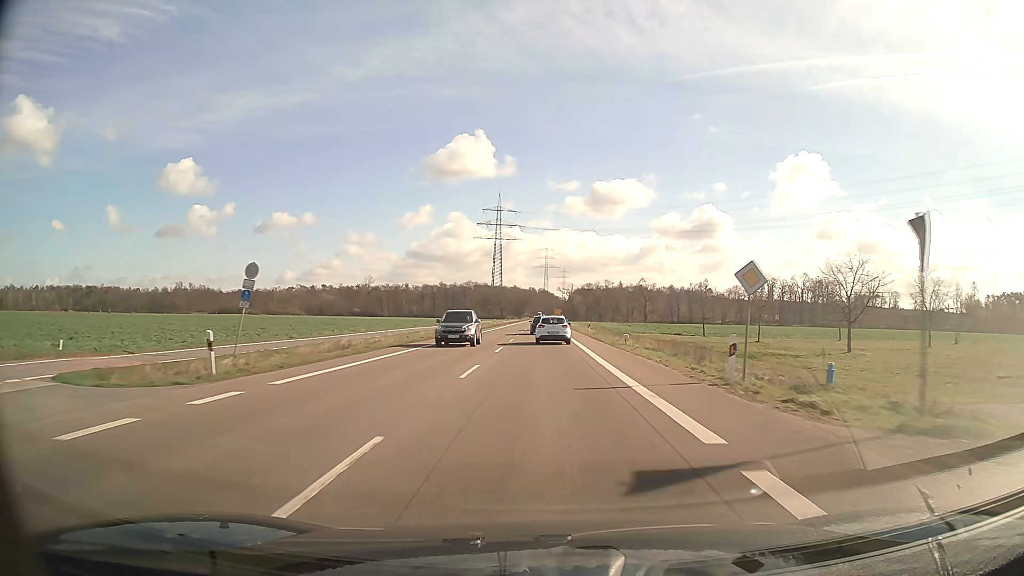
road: secondary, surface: asphalt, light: Day
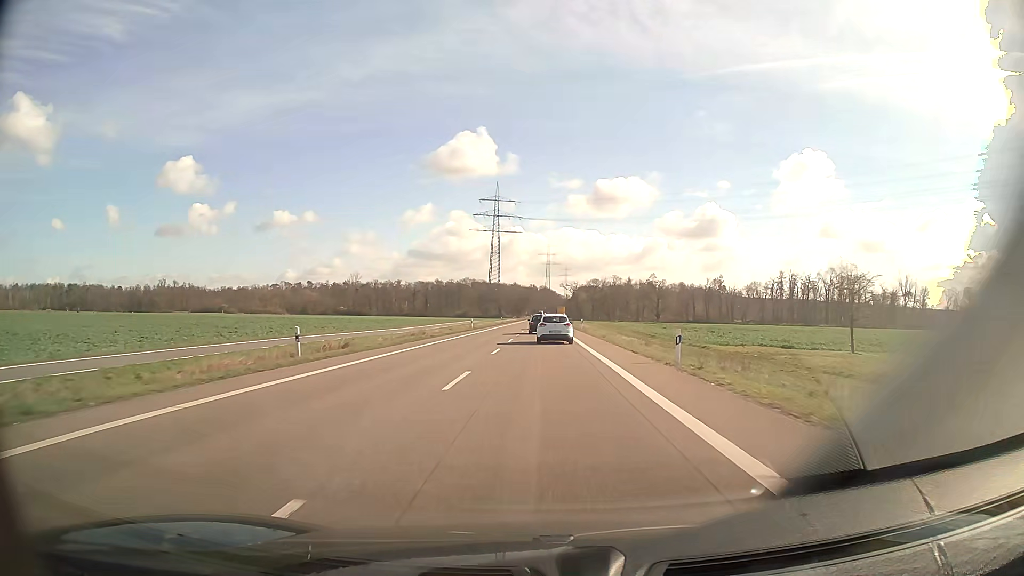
(0.0, +36.9) m; 0°
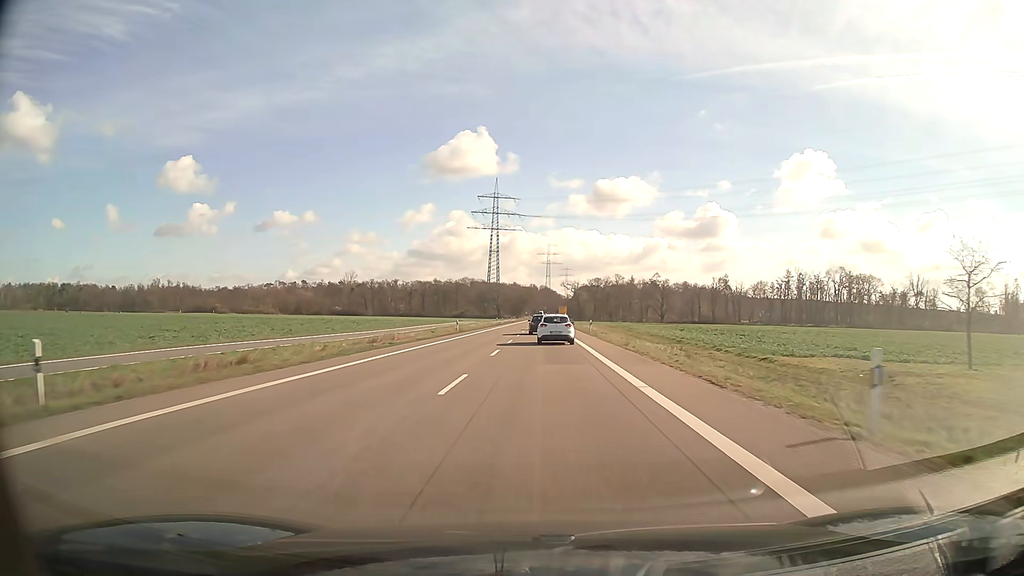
(0.0, +12.1) m; 0°
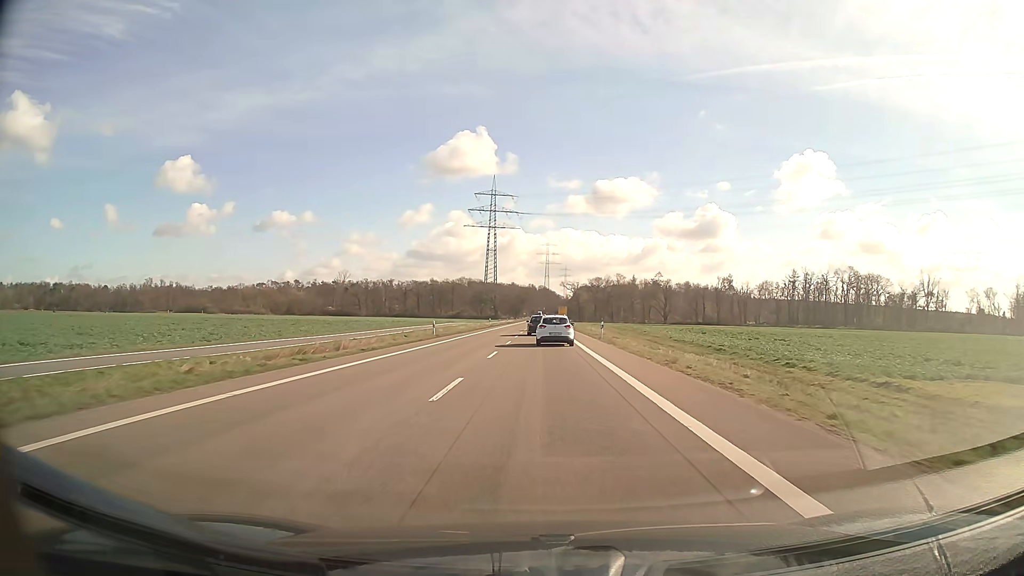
(0.0, +12.1) m; 0°
